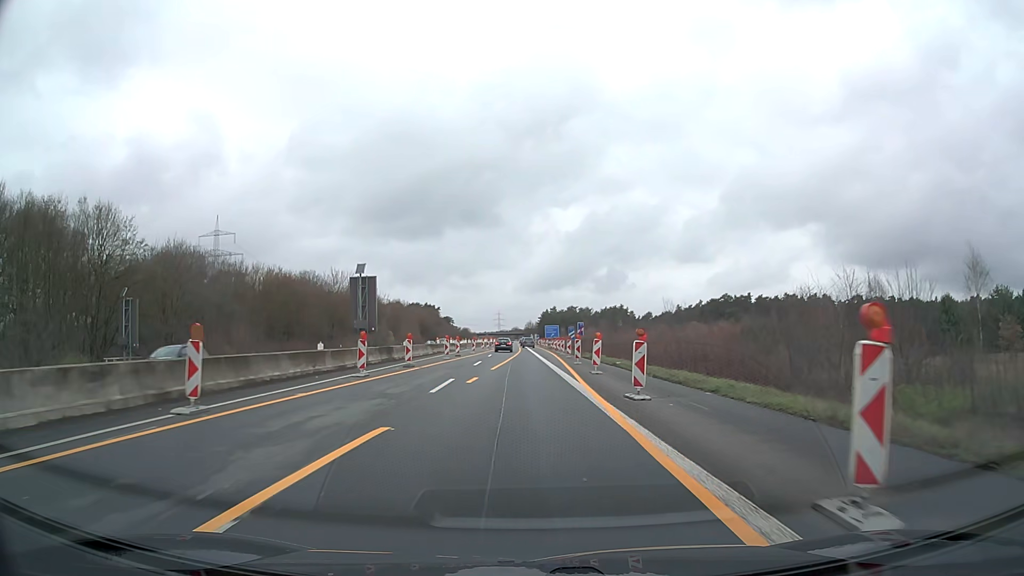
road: motorway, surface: asphalt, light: Day
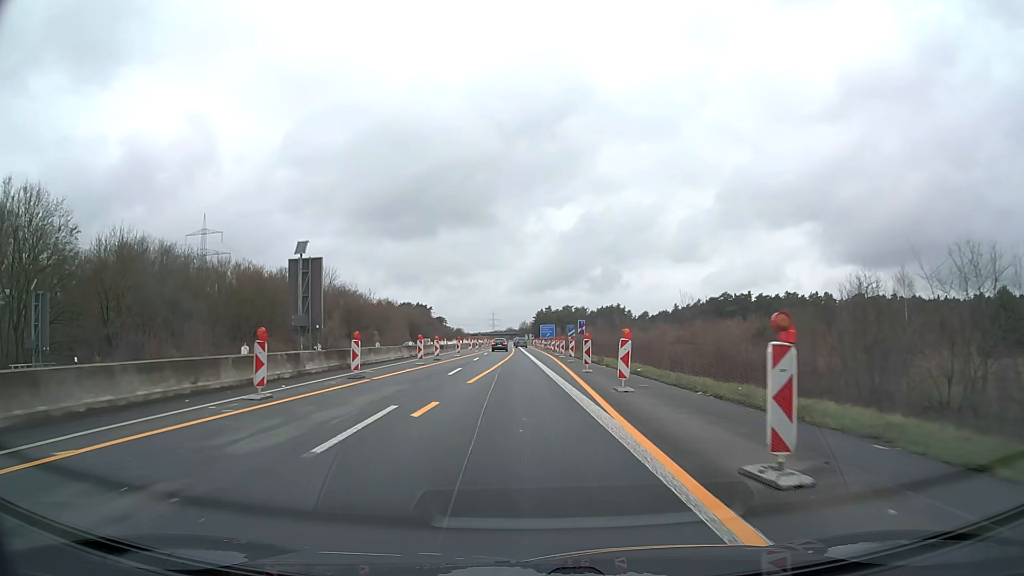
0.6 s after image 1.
(0.0, +9.1) m; +1°
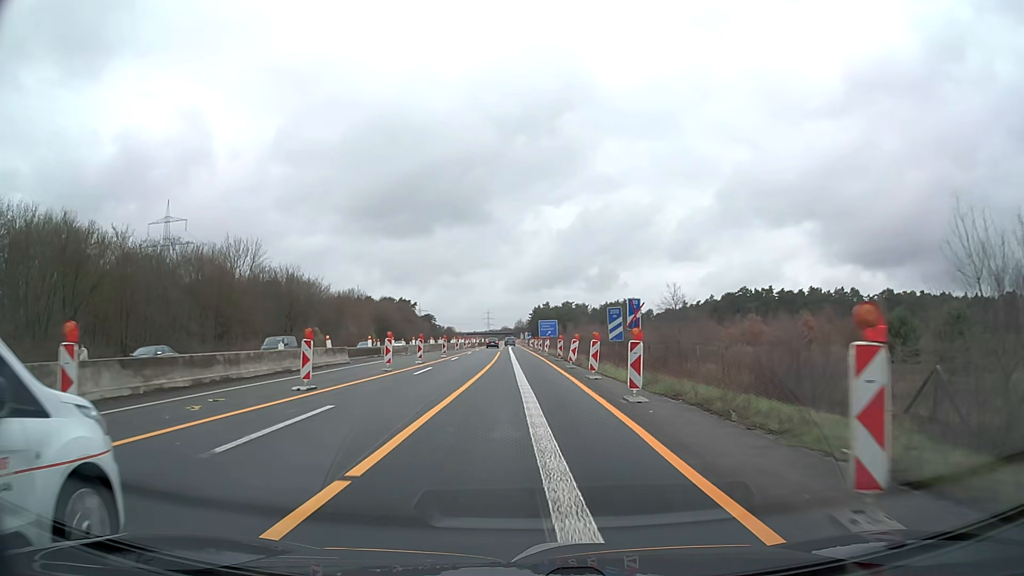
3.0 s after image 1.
(+0.1, +36.5) m; 0°
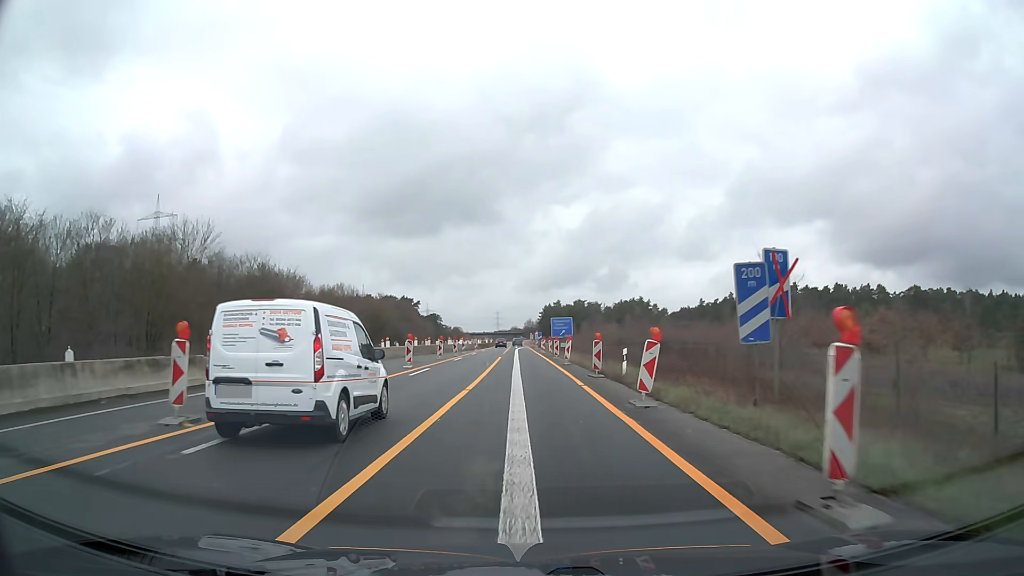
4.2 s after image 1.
(-0.1, +18.3) m; -1°
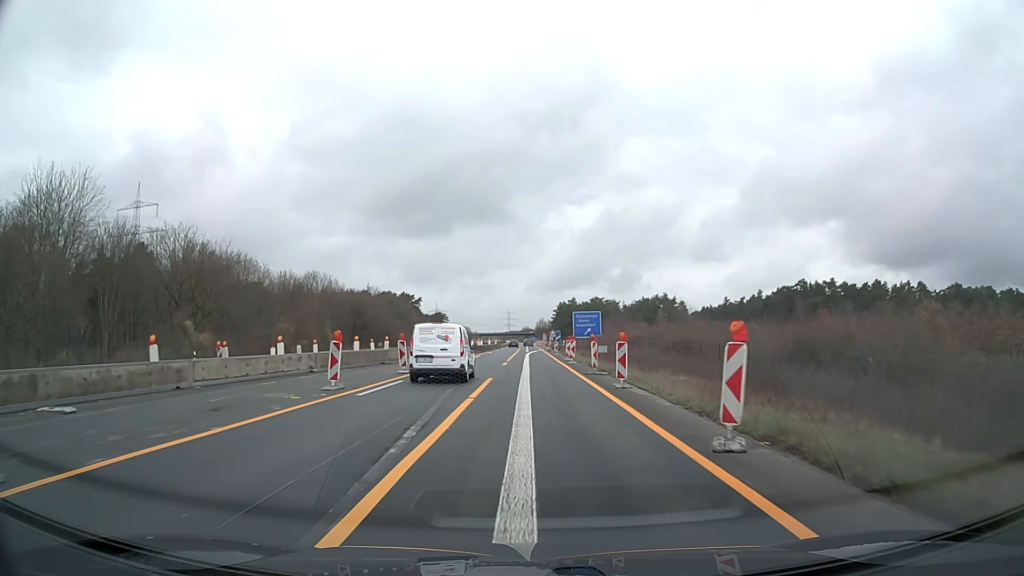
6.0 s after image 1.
(-0.4, +27.4) m; -1°
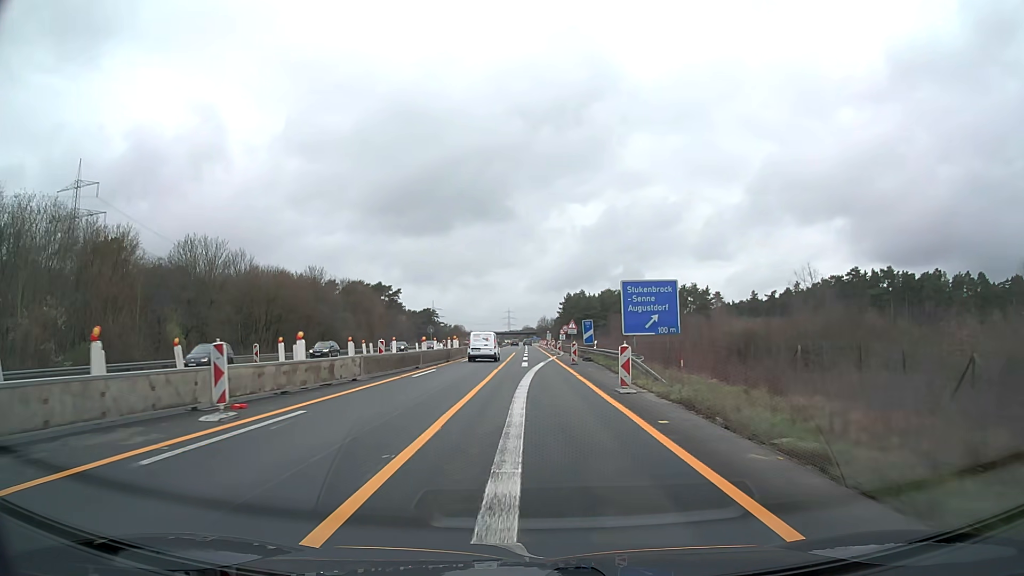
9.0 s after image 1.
(+0.1, +45.6) m; 0°
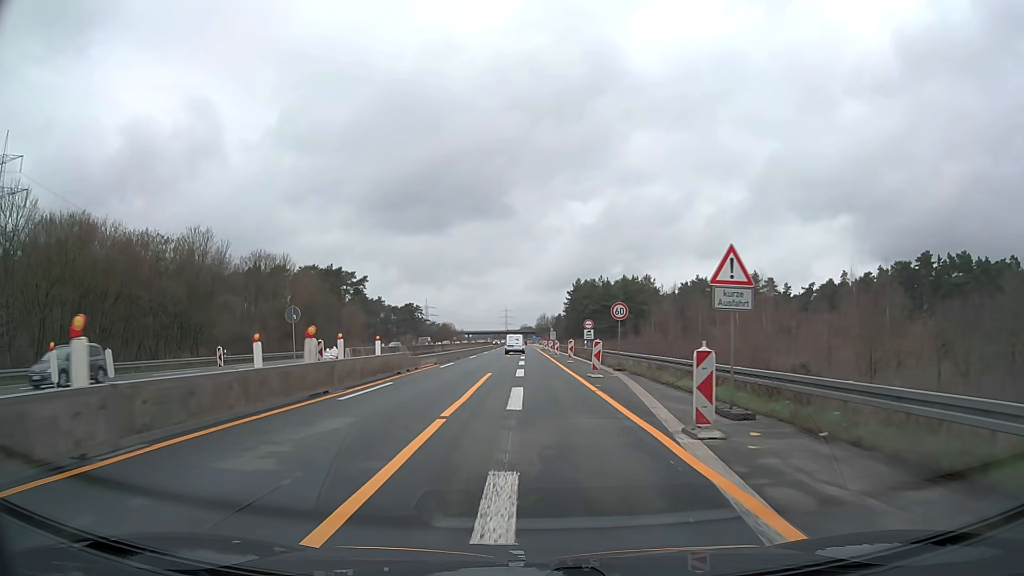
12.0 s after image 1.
(0.0, +45.6) m; 0°
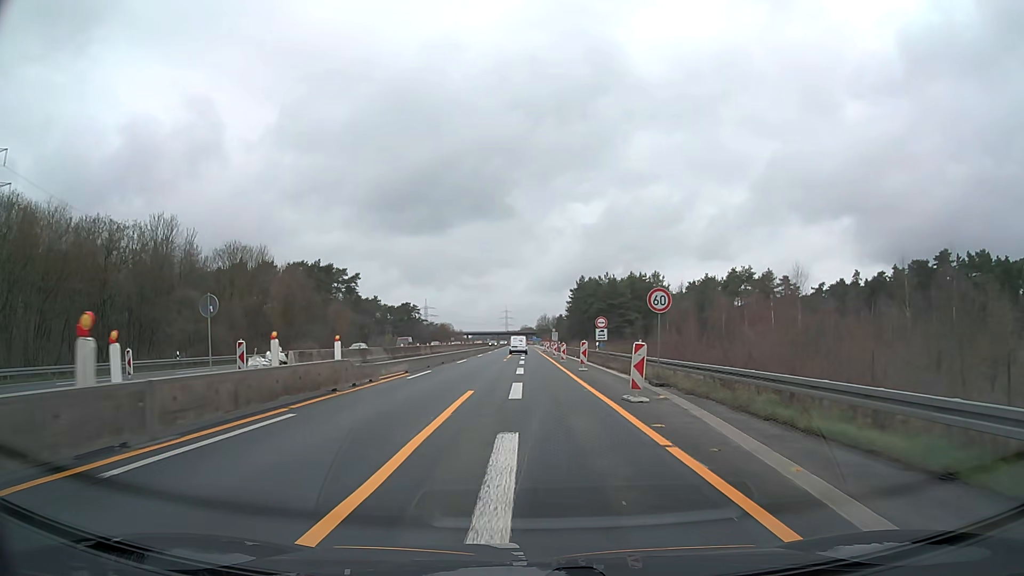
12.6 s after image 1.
(0.0, +9.1) m; 0°
(0, +10) (0, +20) (0, +30) (0, +40) (0, +50) (0, +60) (0, +70) (0, +80) (0, +90) (0, +100) m
